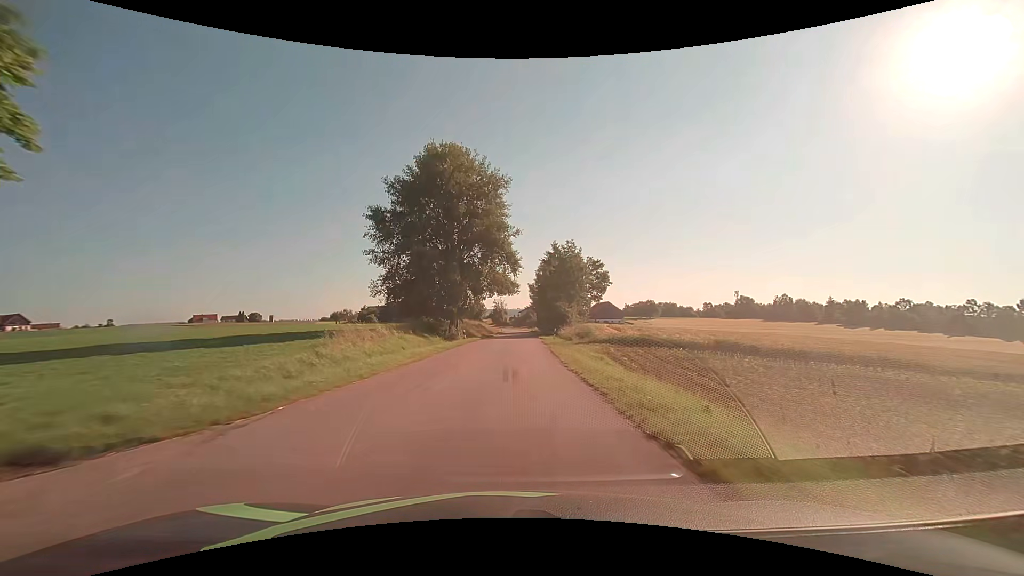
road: tertiary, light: Day
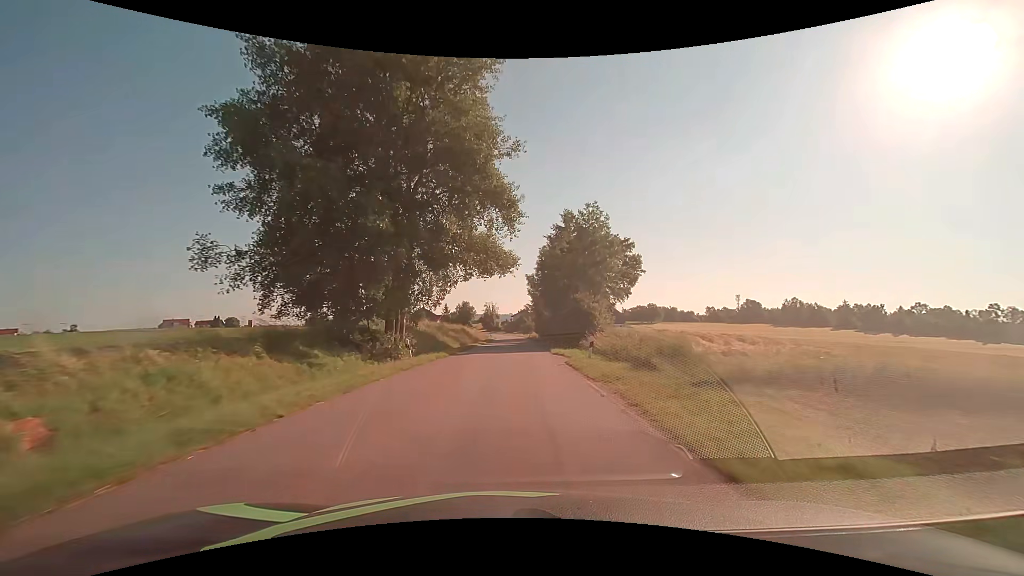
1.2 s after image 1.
(+0.1, +21.4) m; +1°
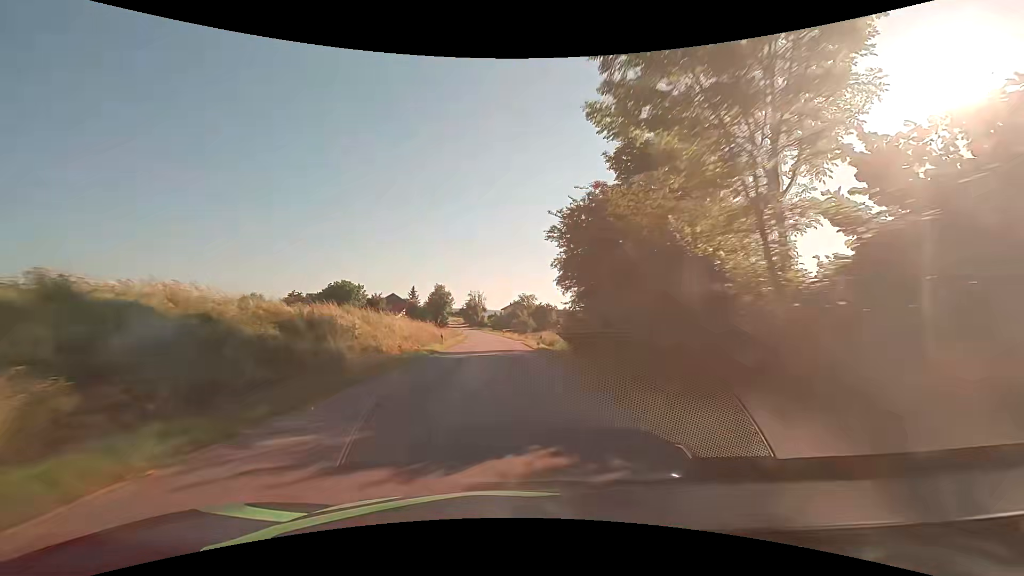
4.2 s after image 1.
(+0.9, +53.7) m; +1°
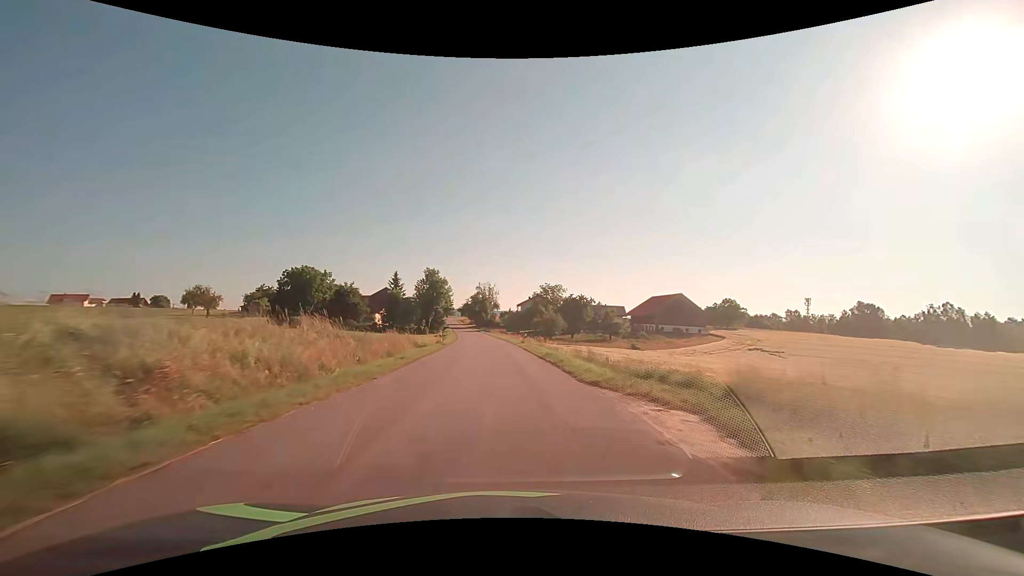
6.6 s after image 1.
(-0.4, +43.1) m; -1°
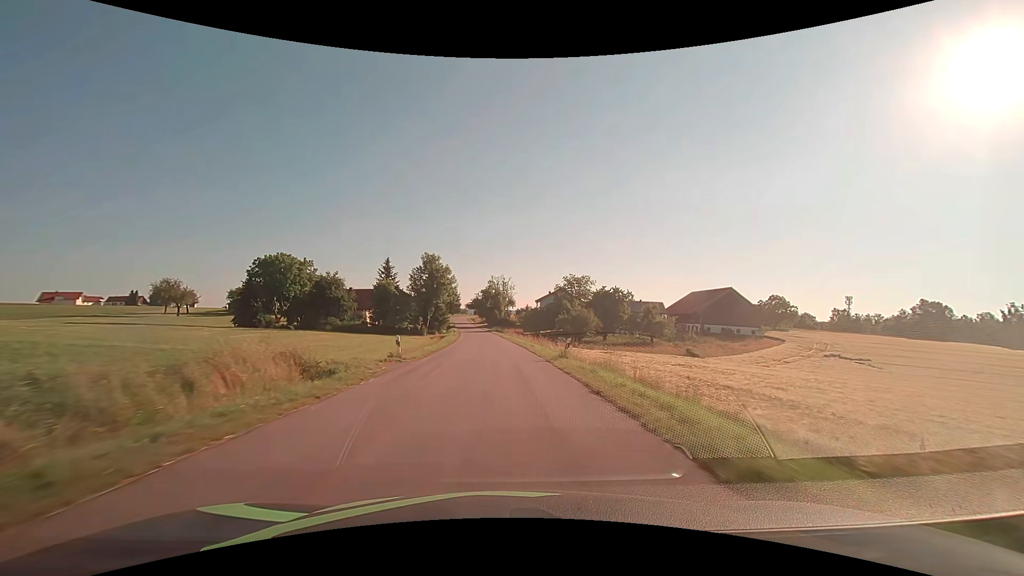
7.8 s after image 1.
(-0.4, +21.5) m; -2°
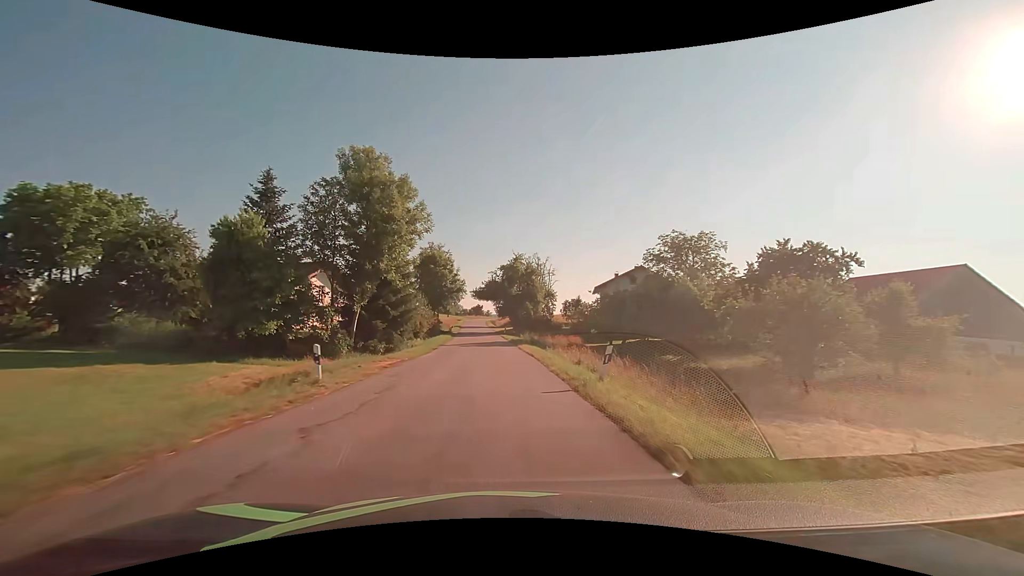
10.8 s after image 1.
(-1.7, +53.8) m; -3°
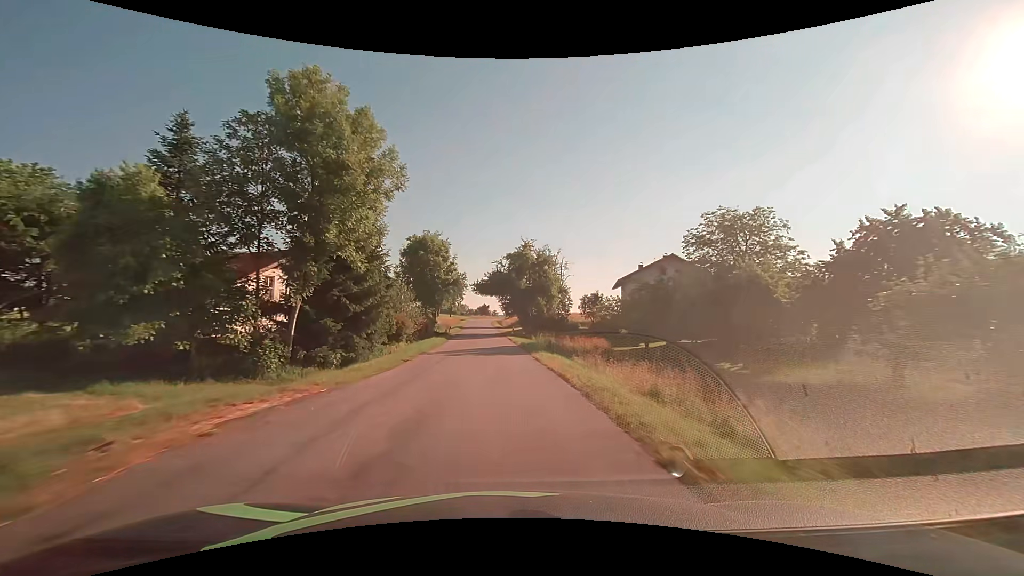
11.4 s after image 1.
(-0.1, +10.7) m; -1°
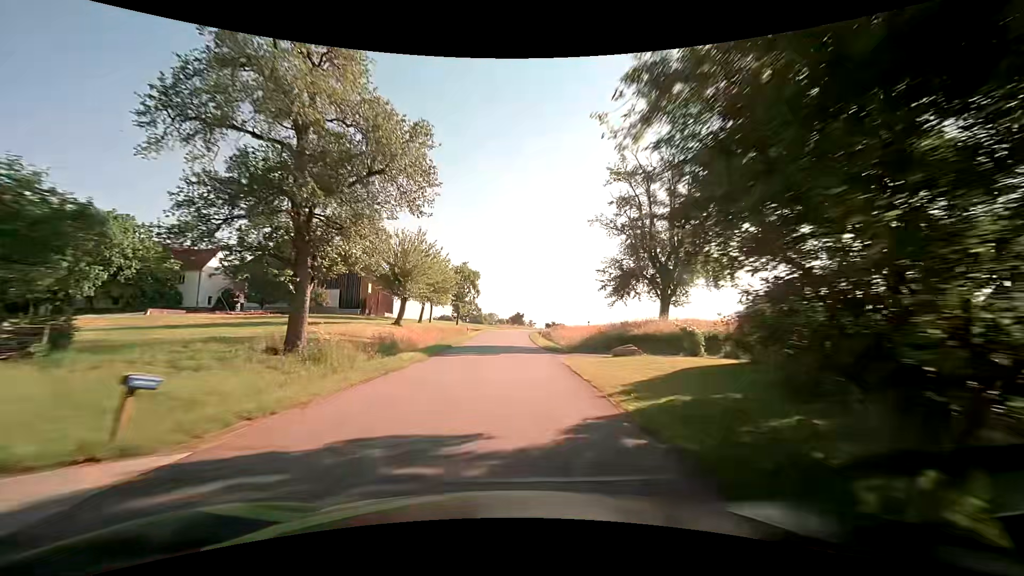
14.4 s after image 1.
(-2.2, +52.9) m; -4°
(0, +10) (0, +20) (0, +30) (0, +40) (+1, +50) (+1, +60) (+1, +70) (+2, +80) (+4, +90) (+6, +100) m
